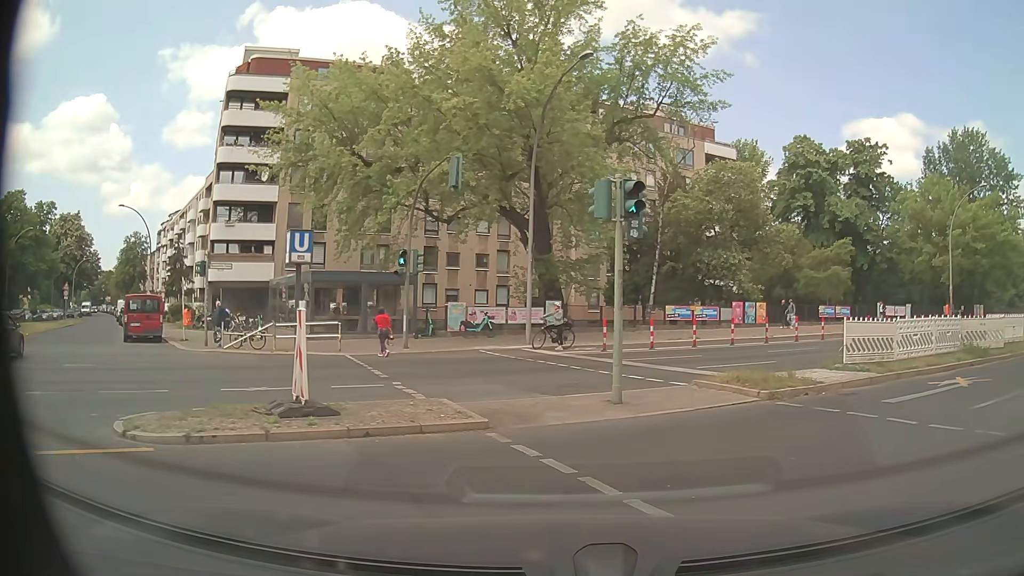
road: tertiary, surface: asphalt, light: Day
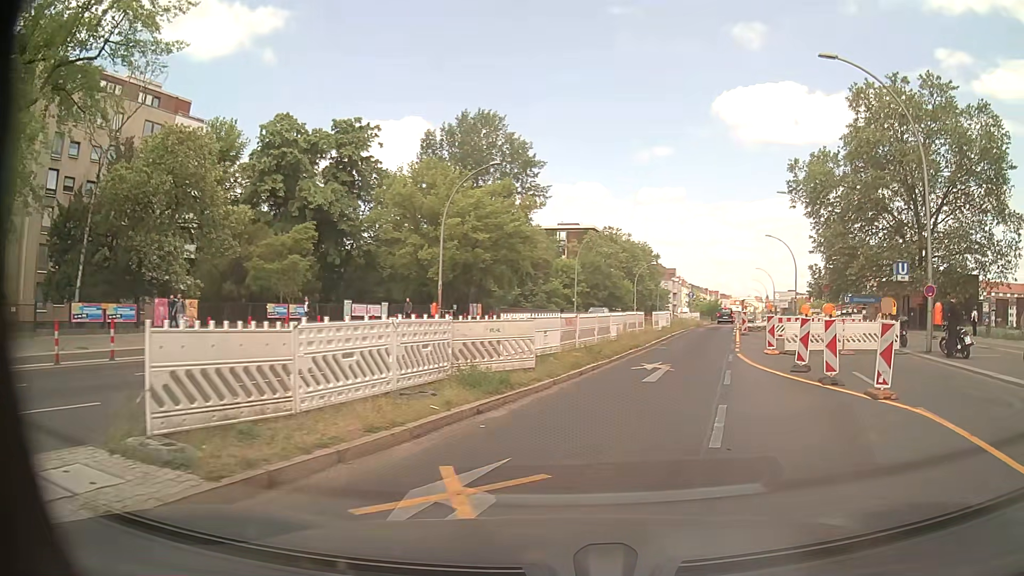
(+4.3, +8.3) m; +46°
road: primary
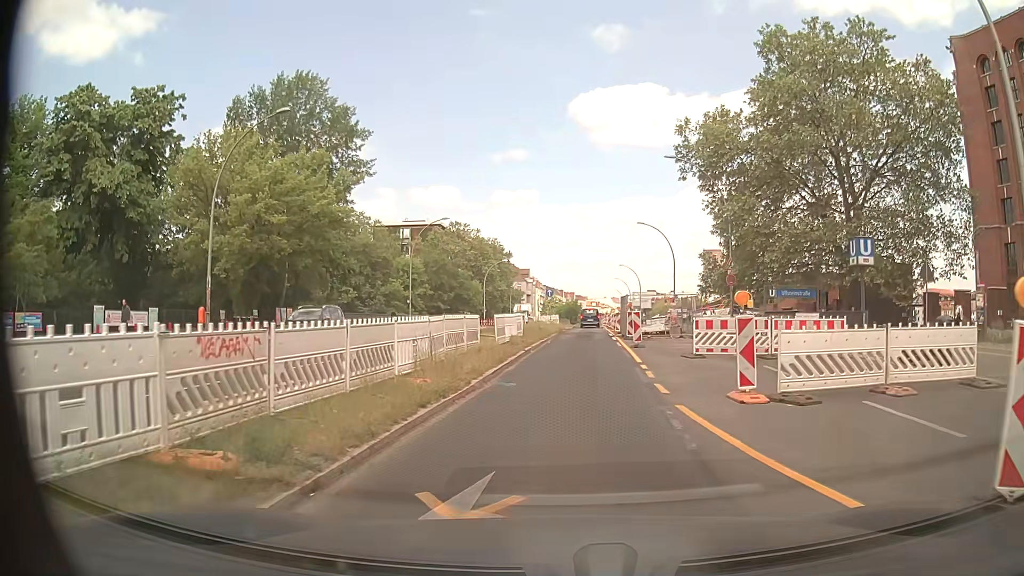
(+1.7, +12.3) m; +12°
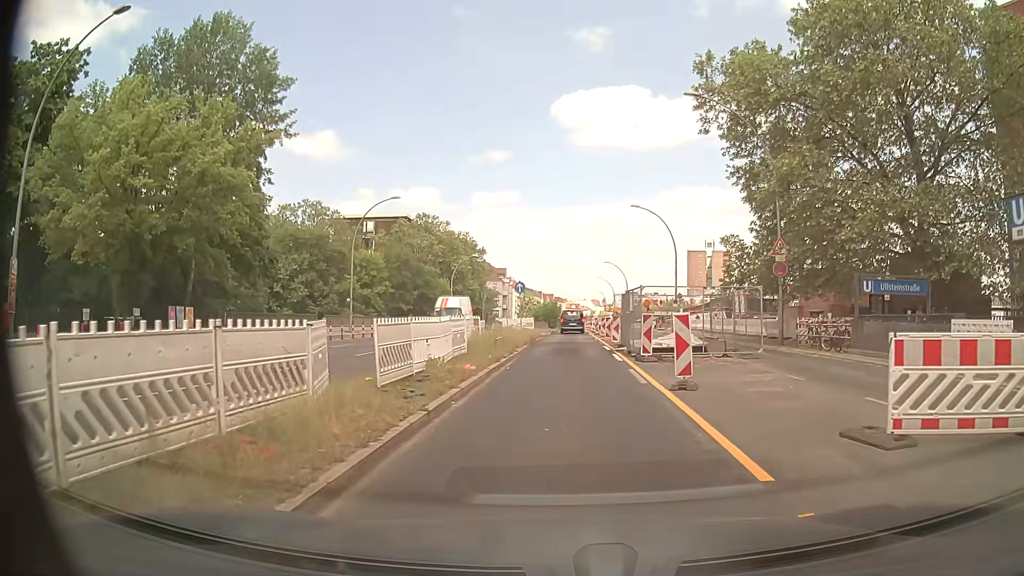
(+0.3, +12.2) m; +2°
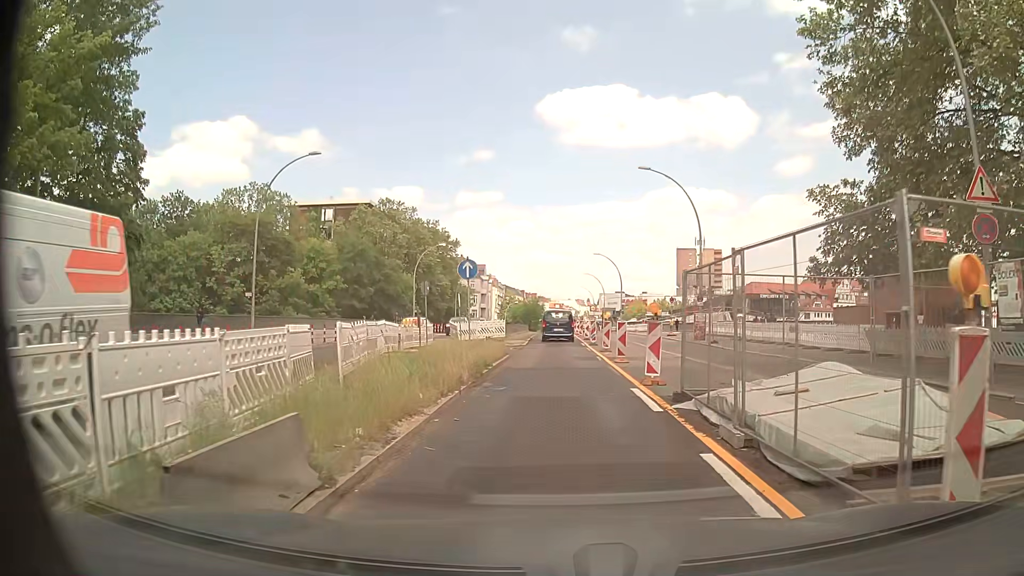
(+0.1, +14.9) m; +1°
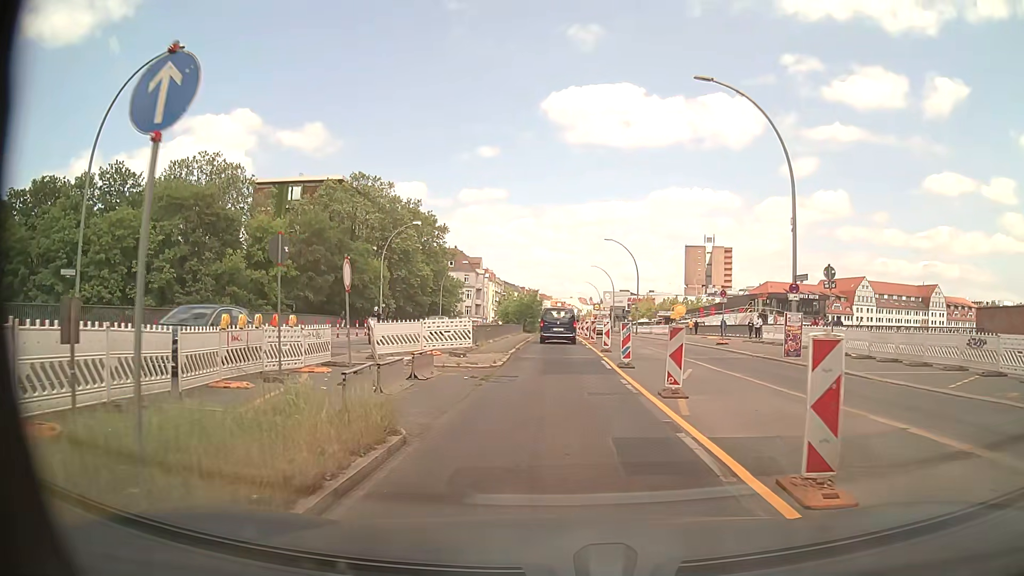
(+0.1, +16.0) m; +1°
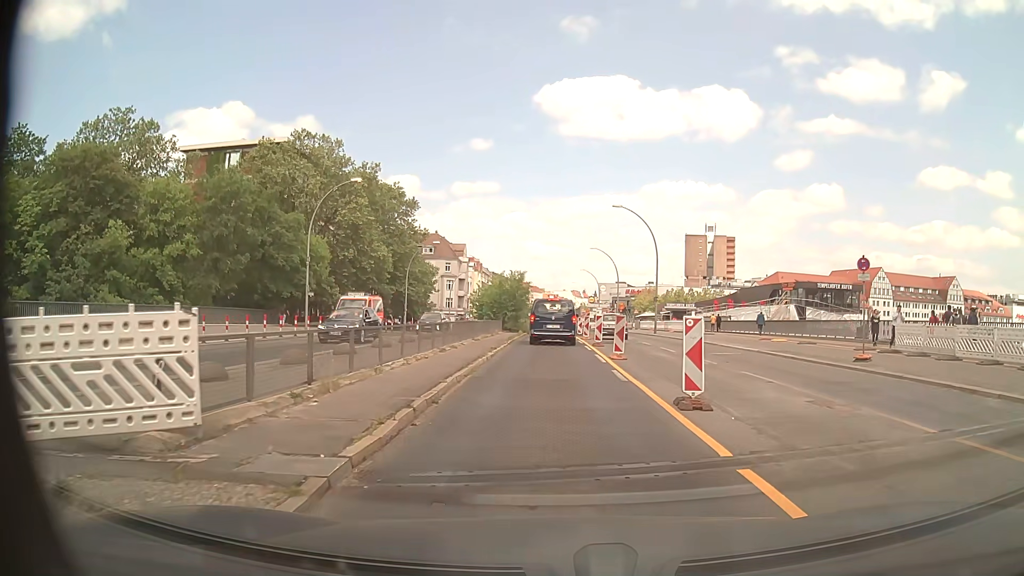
(-0.1, +18.0) m; -1°
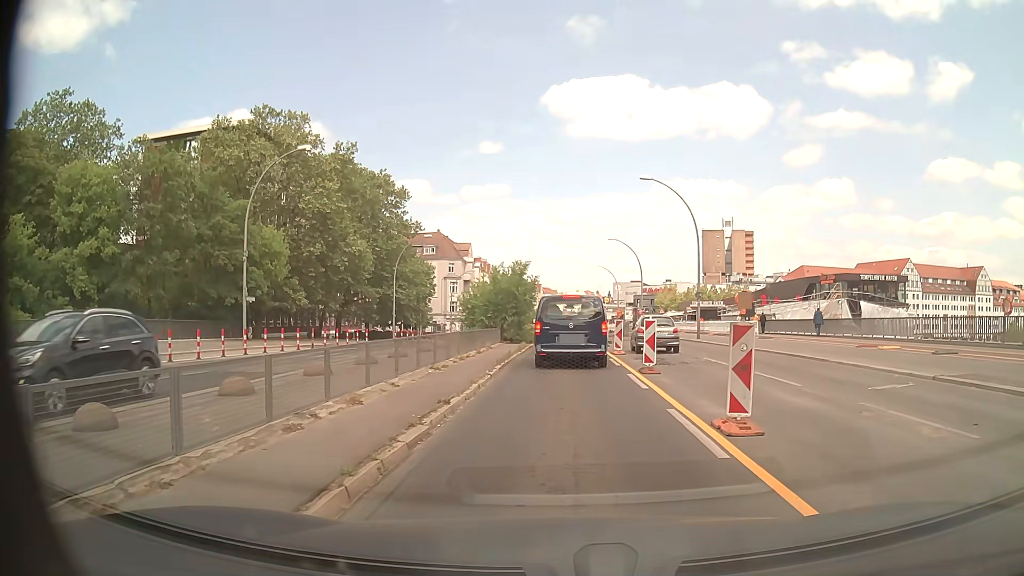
(+0.1, +11.4) m; +1°
(0, +10) (0, +20) (0, +30) (0, +40) (0, +50) (0, +60) (0, +70) (0, +80) (-1, +90) (-1, +100) m
